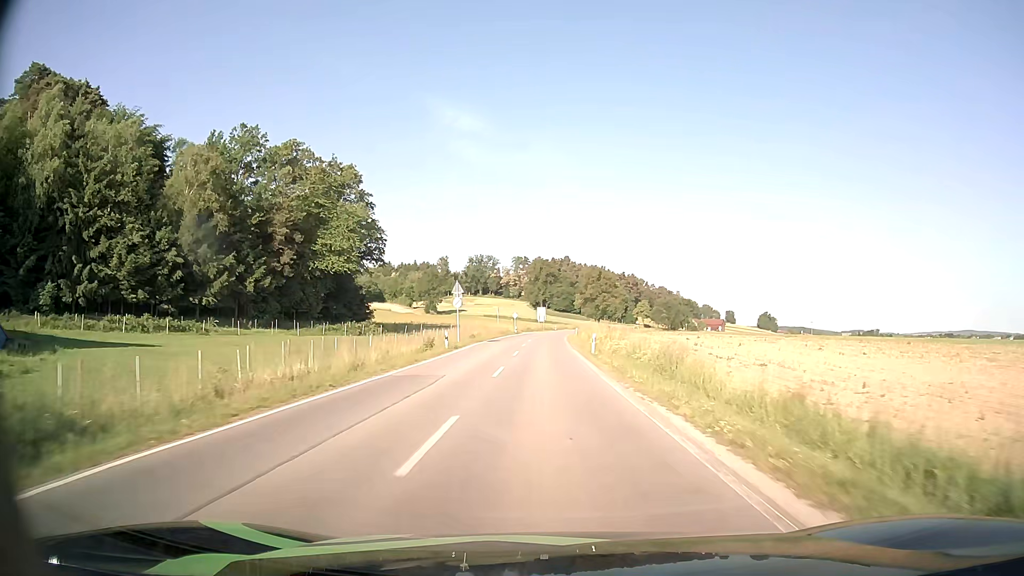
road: secondary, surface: asphalt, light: Day
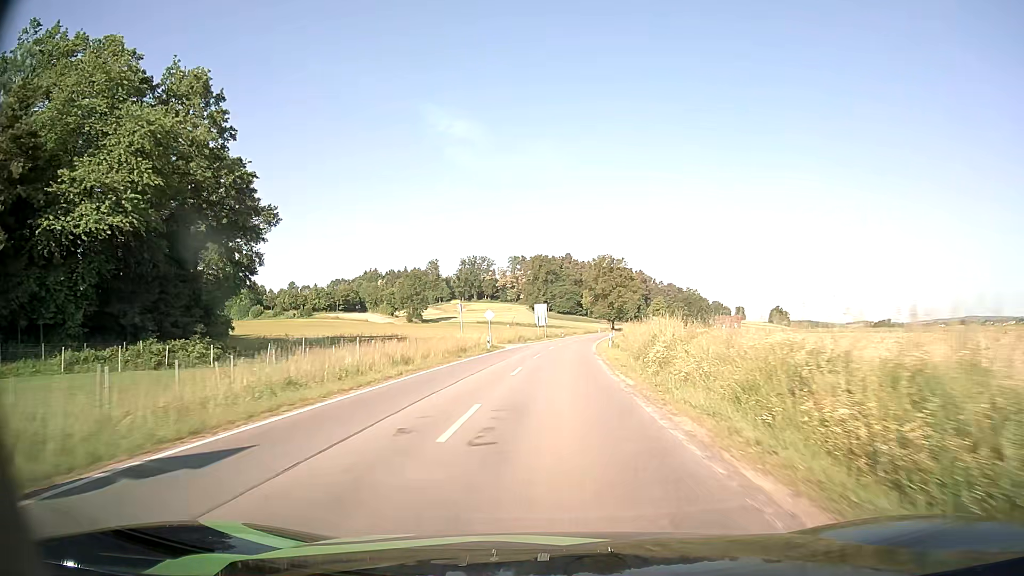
(-0.3, +43.6) m; 0°
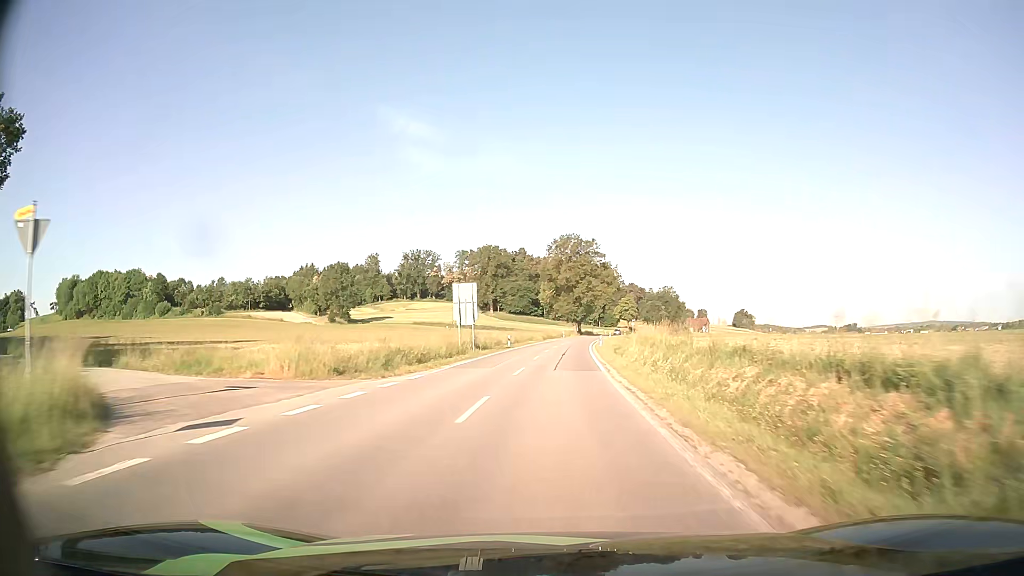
(+1.3, +44.3) m; +4°
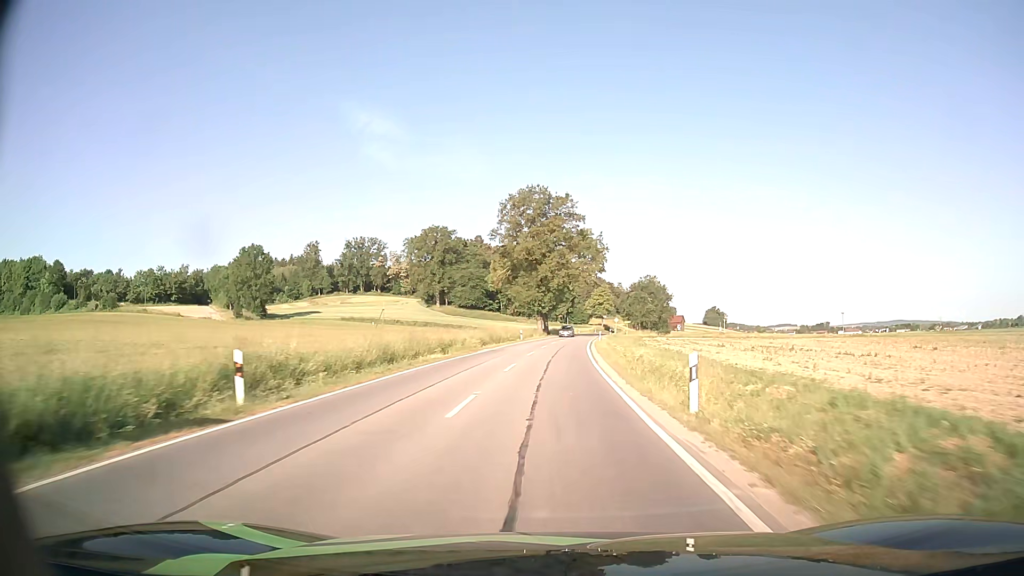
(+1.3, +45.1) m; +3°
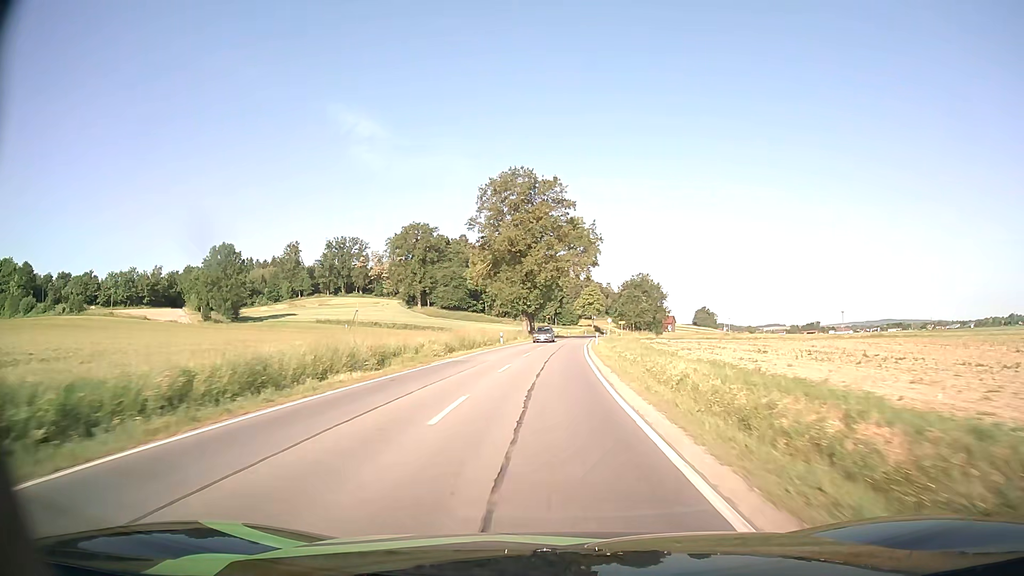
(+0.1, +11.4) m; +1°
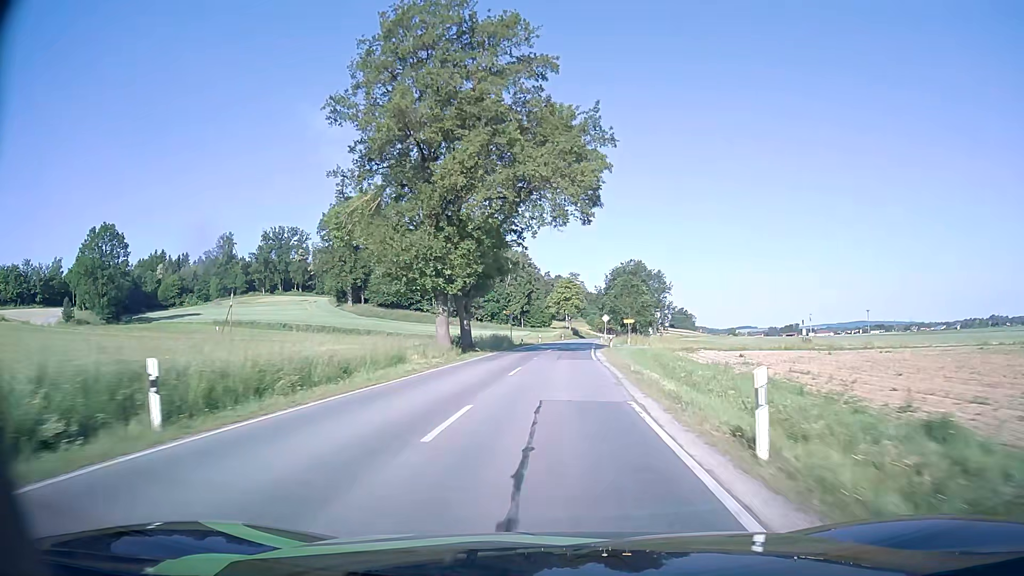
(+0.9, +46.1) m; +2°
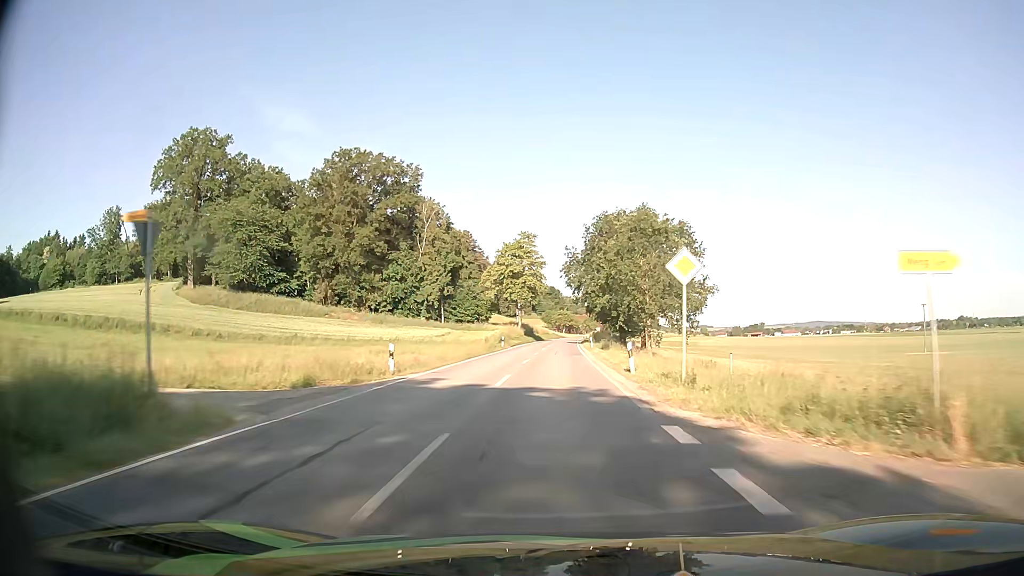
(+2.2, +61.2) m; +4°
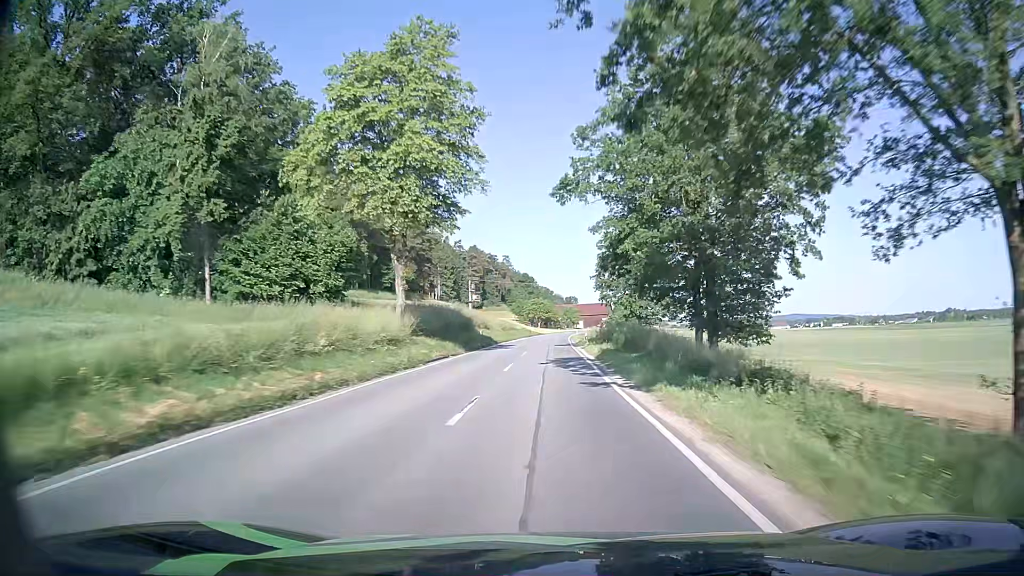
(+1.2, +64.5) m; +2°
(0, +10) (0, +20) (0, +30) (0, +40) (0, +50) (0, +60) (0, +70) (0, +80) (+1, +90) (+1, +100) m
